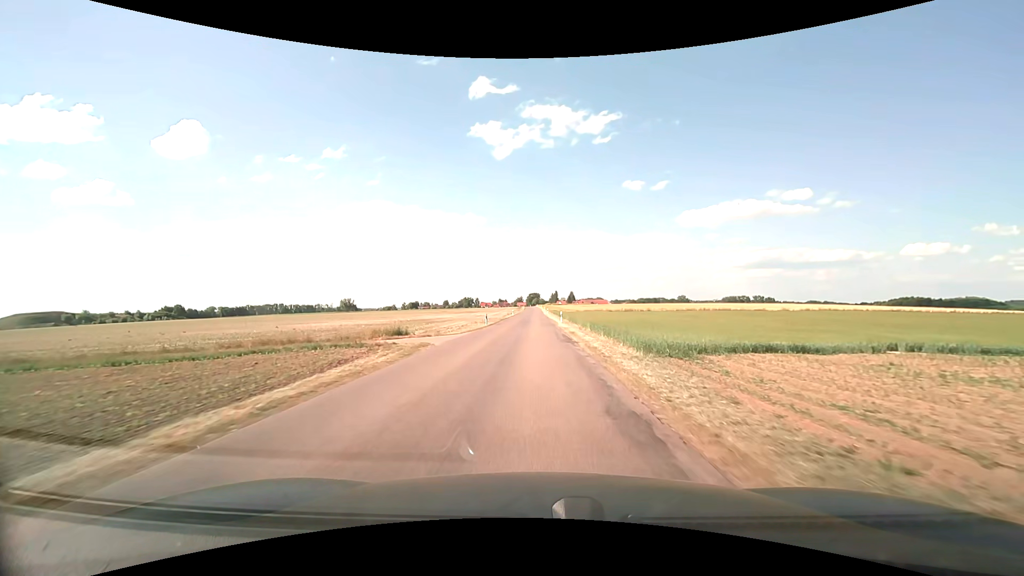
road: unclassified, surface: asphalt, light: Day
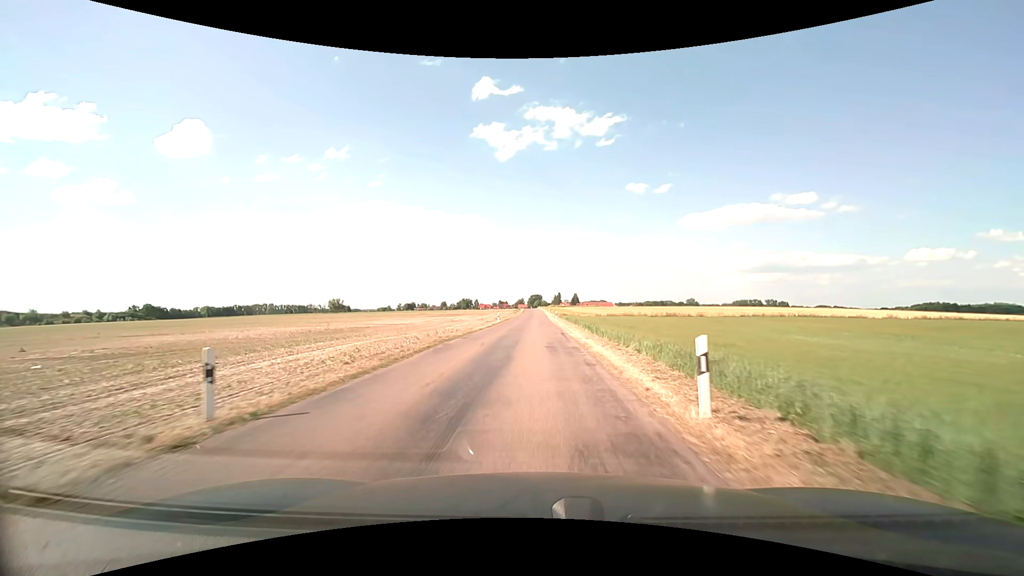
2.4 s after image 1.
(-0.2, +36.9) m; 0°
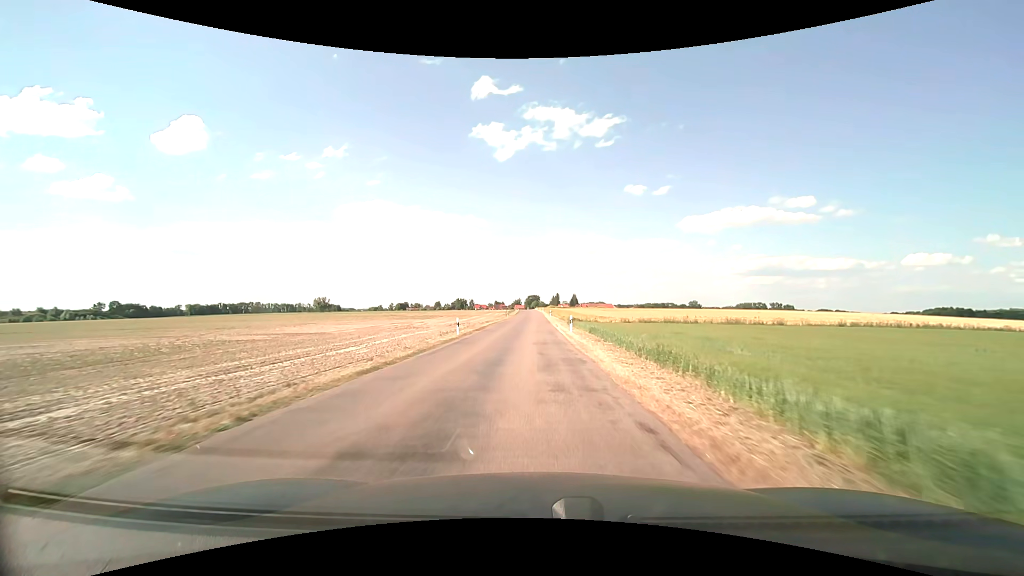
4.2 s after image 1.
(0.0, +27.8) m; 0°
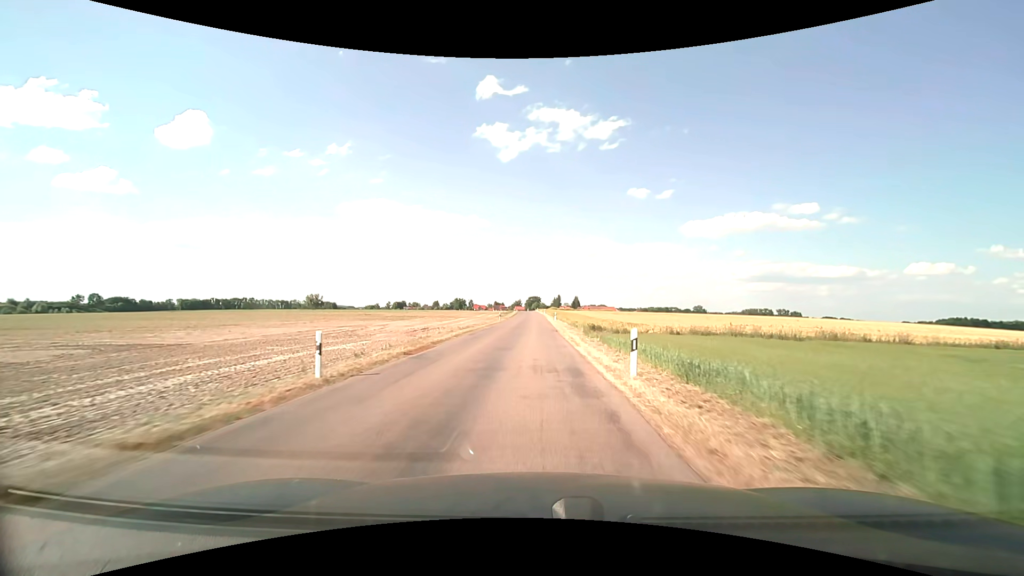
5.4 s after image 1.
(0.0, +18.4) m; 0°
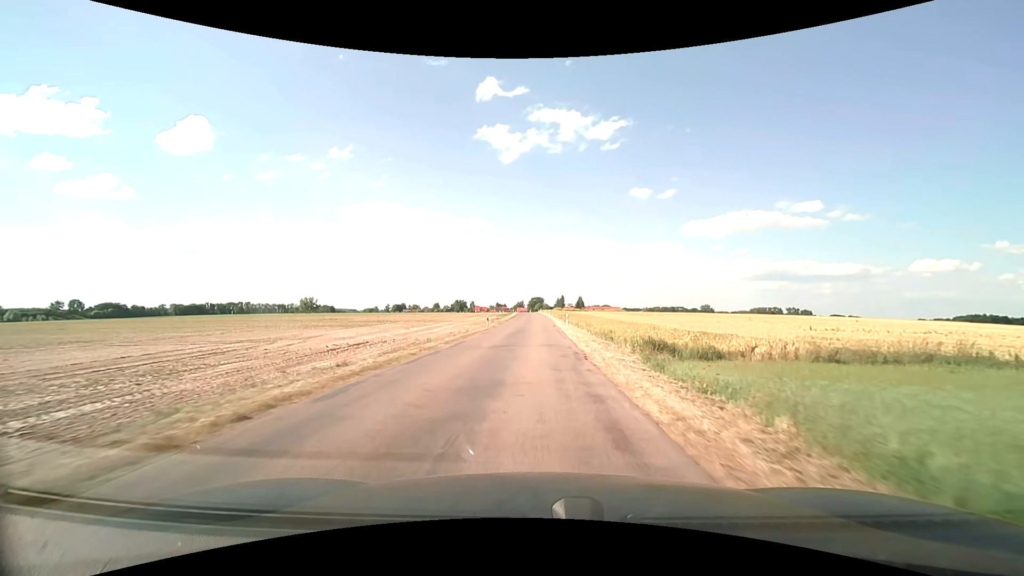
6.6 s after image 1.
(0.0, +18.2) m; 0°
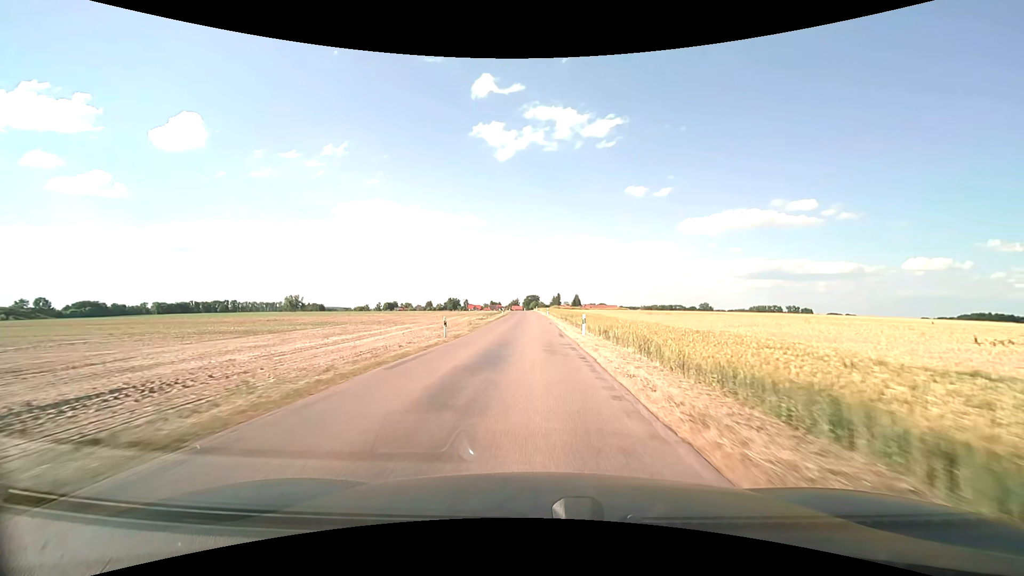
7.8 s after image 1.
(+0.1, +18.1) m; 0°
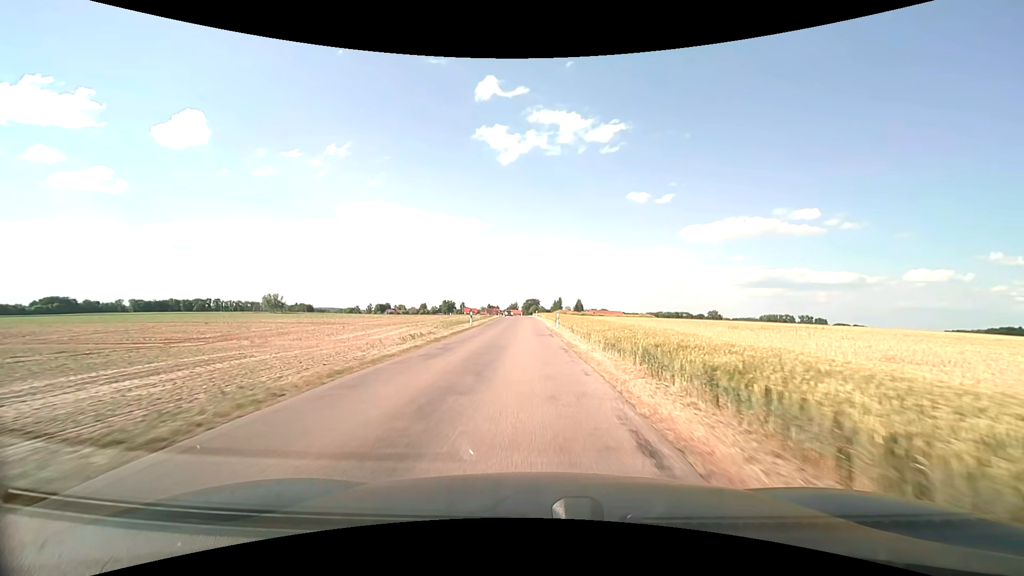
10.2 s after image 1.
(+0.2, +35.6) m; 0°
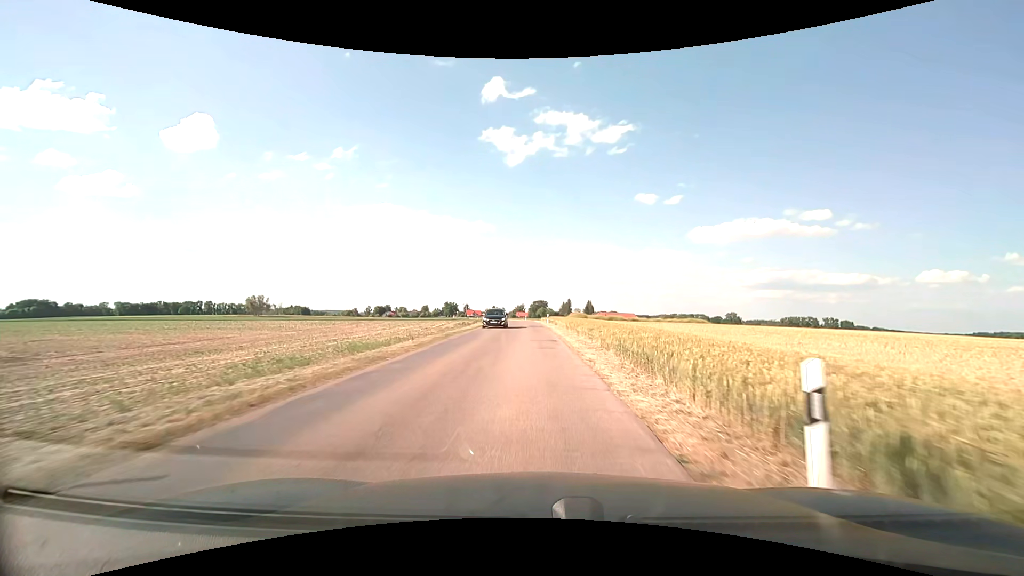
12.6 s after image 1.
(-0.5, +34.5) m; -1°
